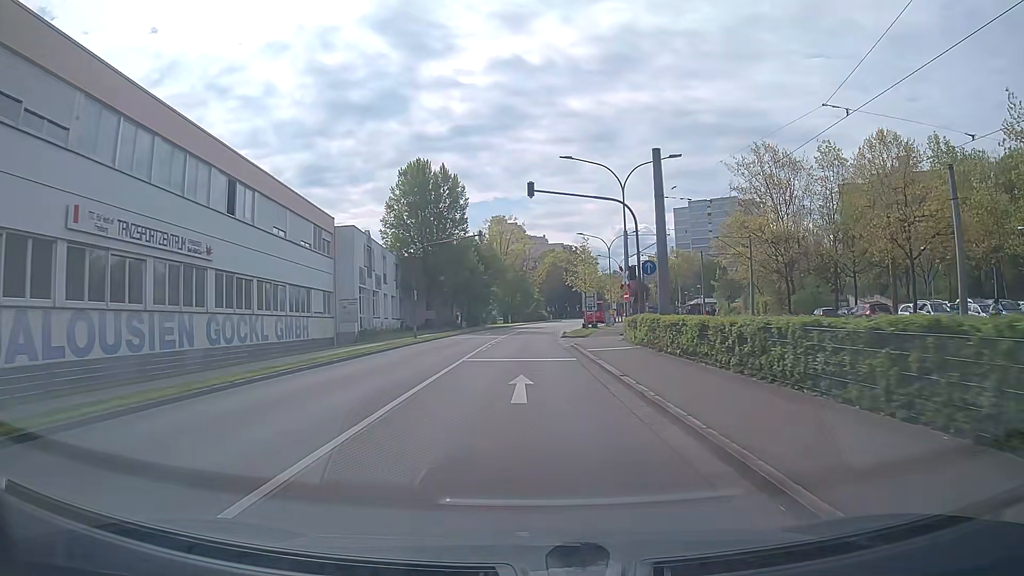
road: secondary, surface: asphalt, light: Day
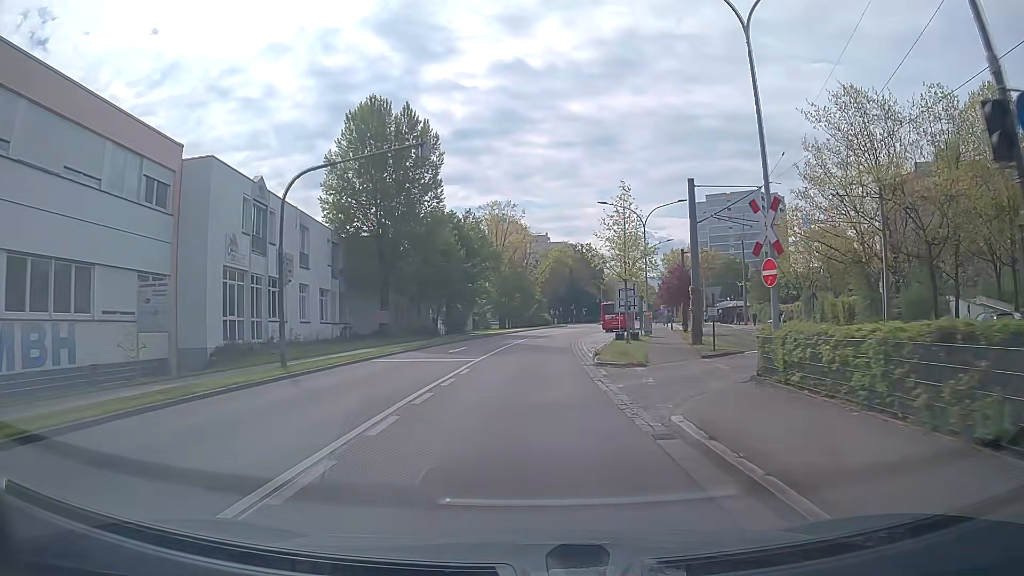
(0.0, +21.7) m; 0°
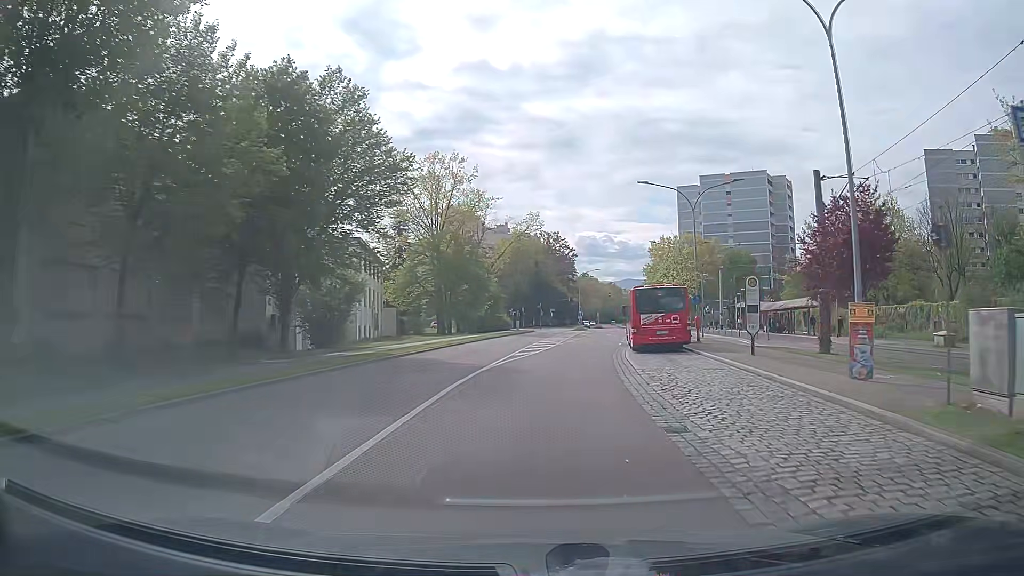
(+0.5, +35.8) m; +3°
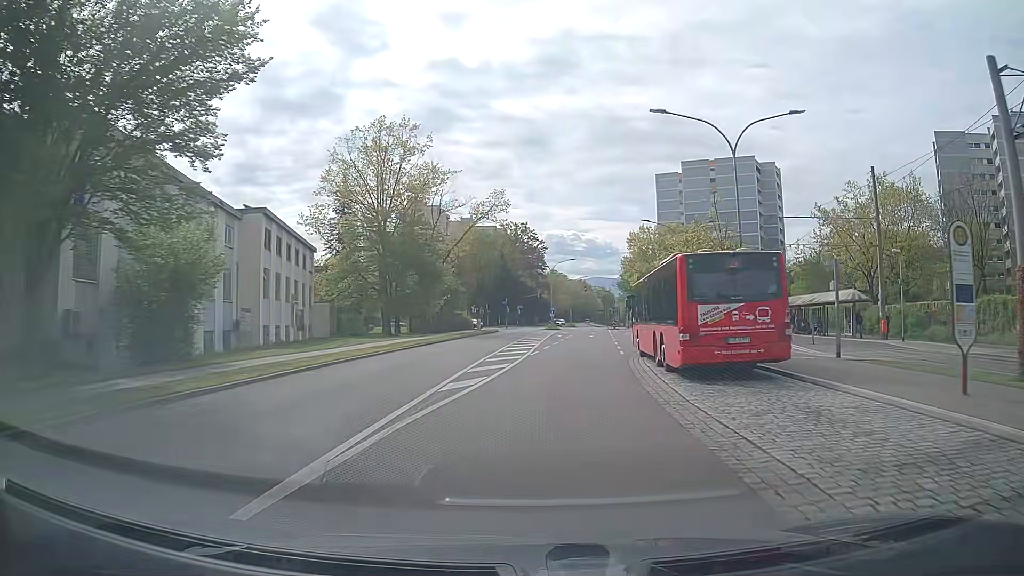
(+0.4, +14.2) m; +3°
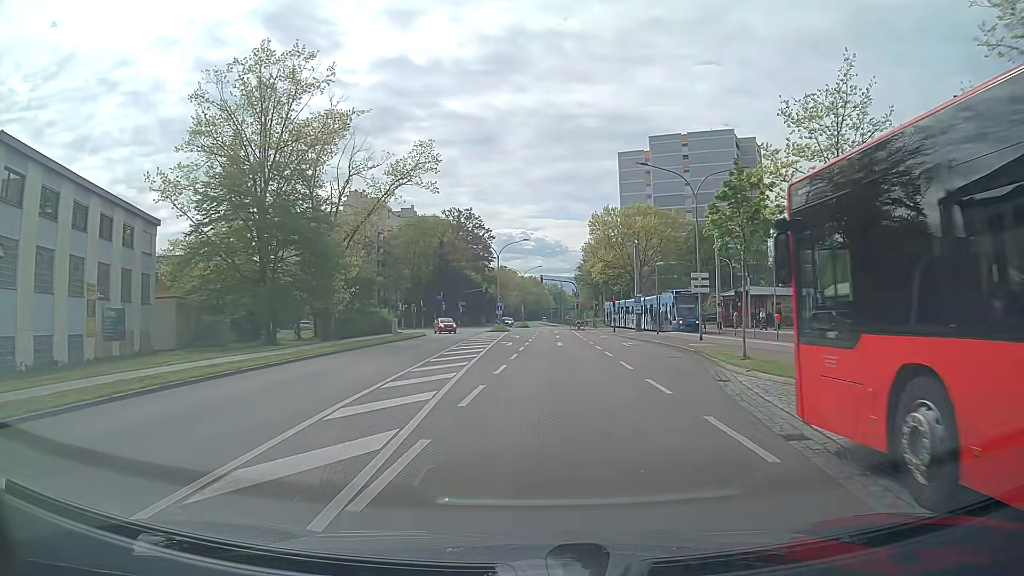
(+0.9, +20.8) m; +5°
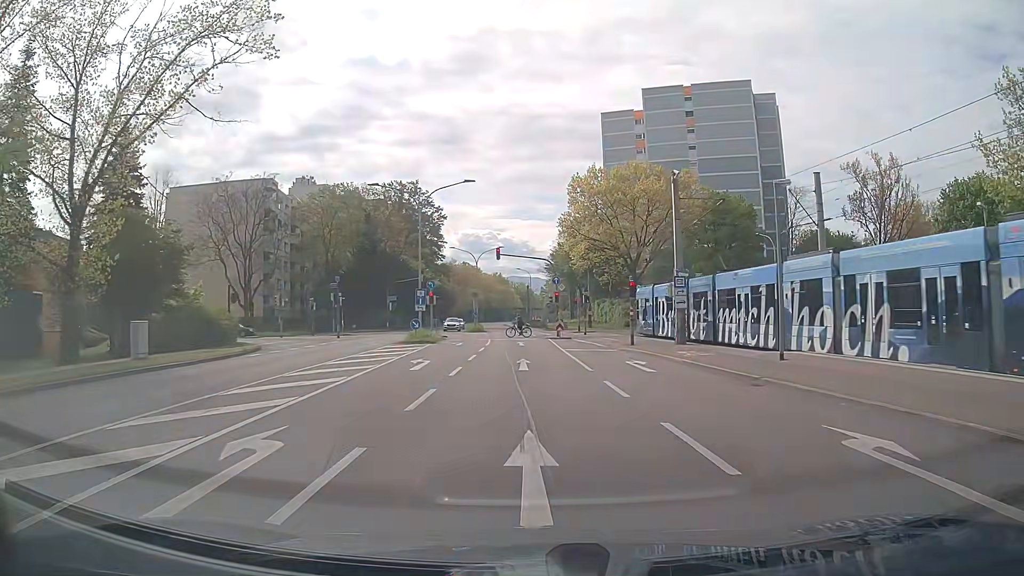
(+1.0, +30.3) m; +3°
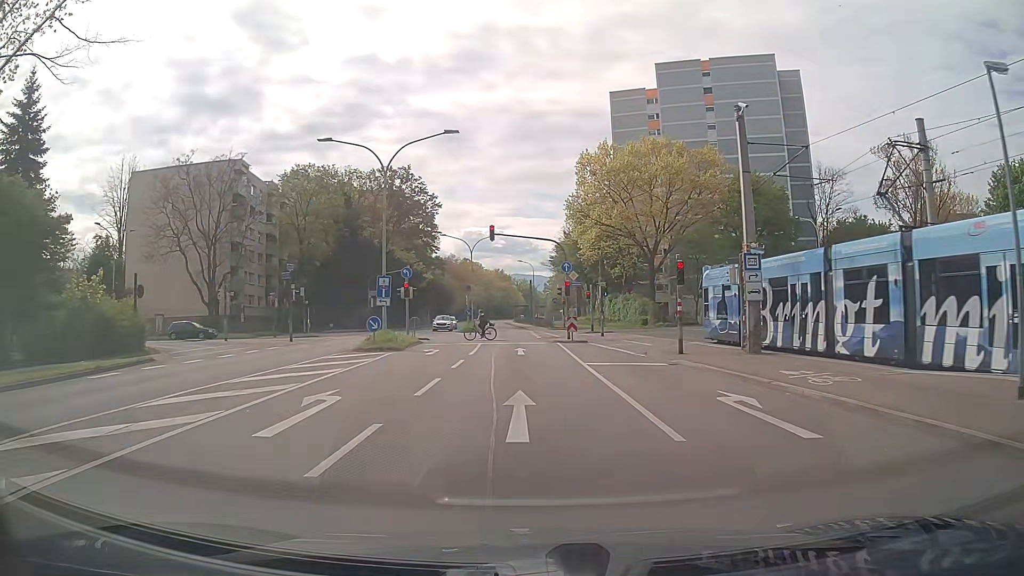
(-0.1, +10.3) m; 0°
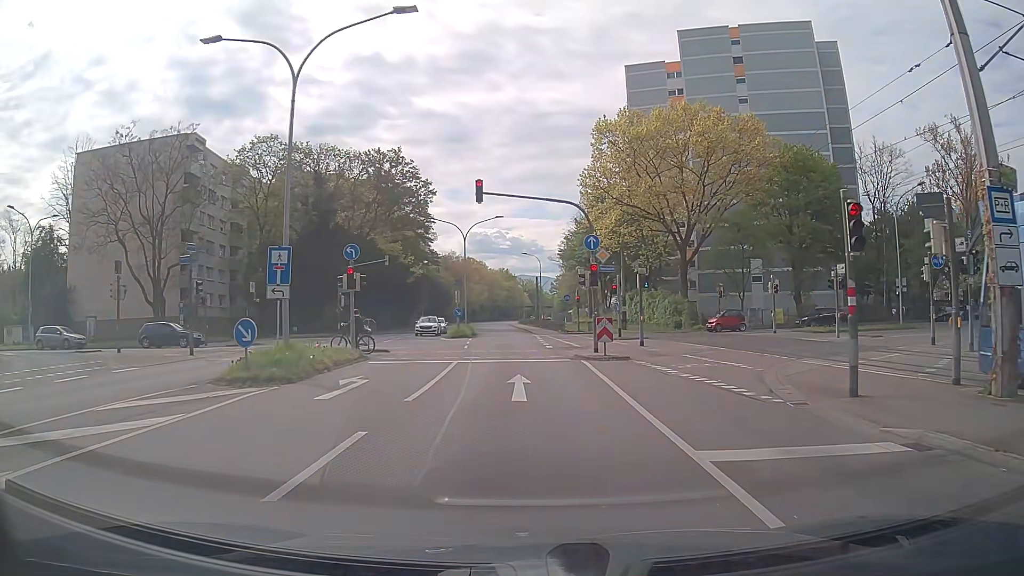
(-0.1, +12.5) m; -1°
(0, +10) (0, +20) (-1, +30) (-1, +40) (-1, +50) (-2, +60) (-2, +70) (-3, +80) (-3, +90) (-4, +100) m
